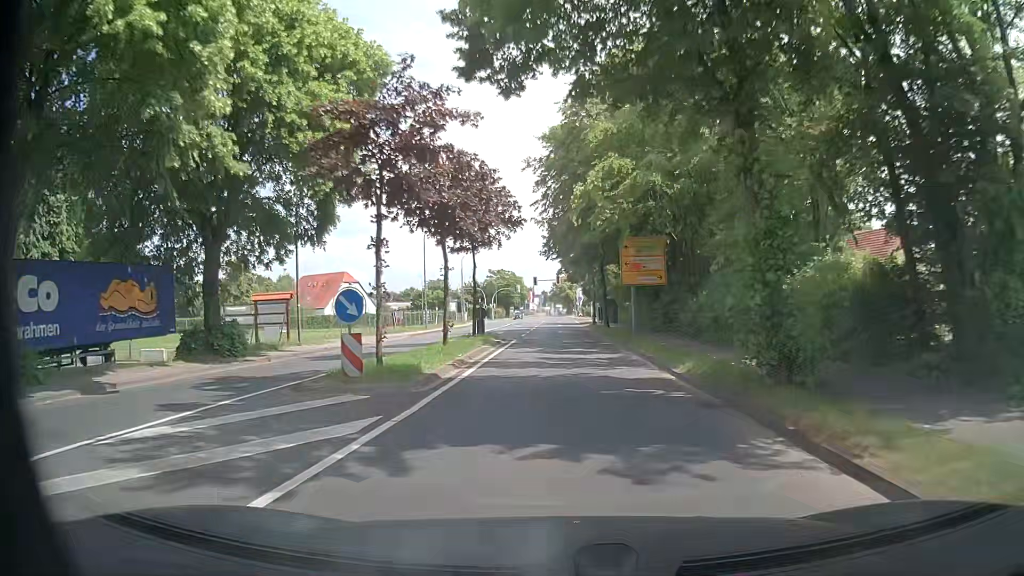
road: tertiary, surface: asphalt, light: Day
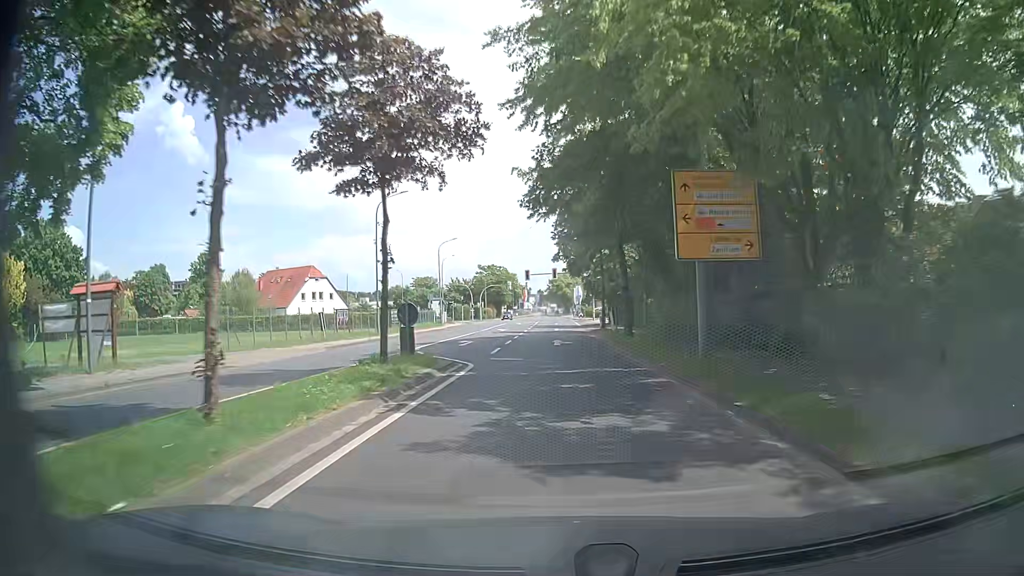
(+0.1, +15.3) m; 0°
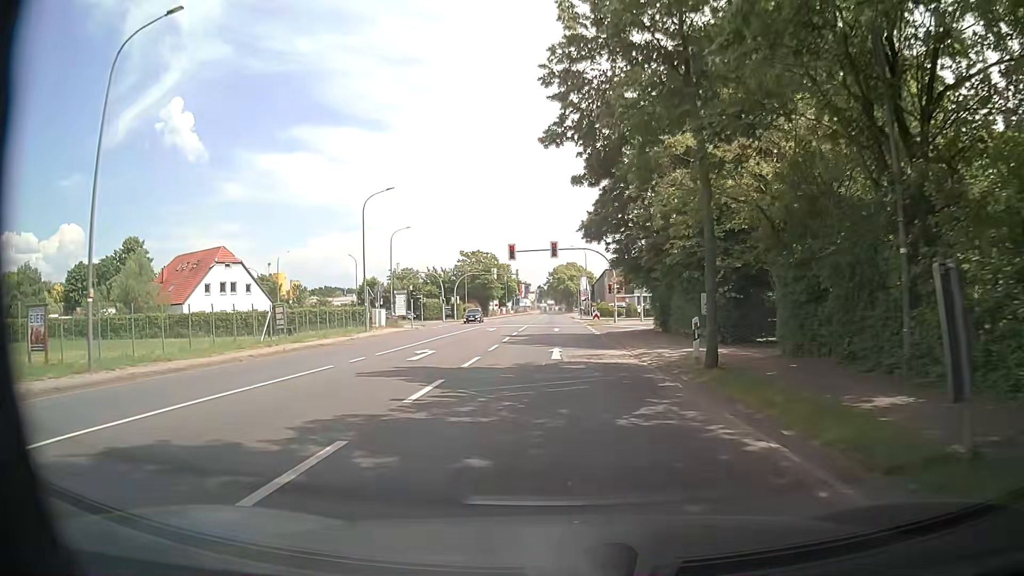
(+0.1, +30.0) m; 0°
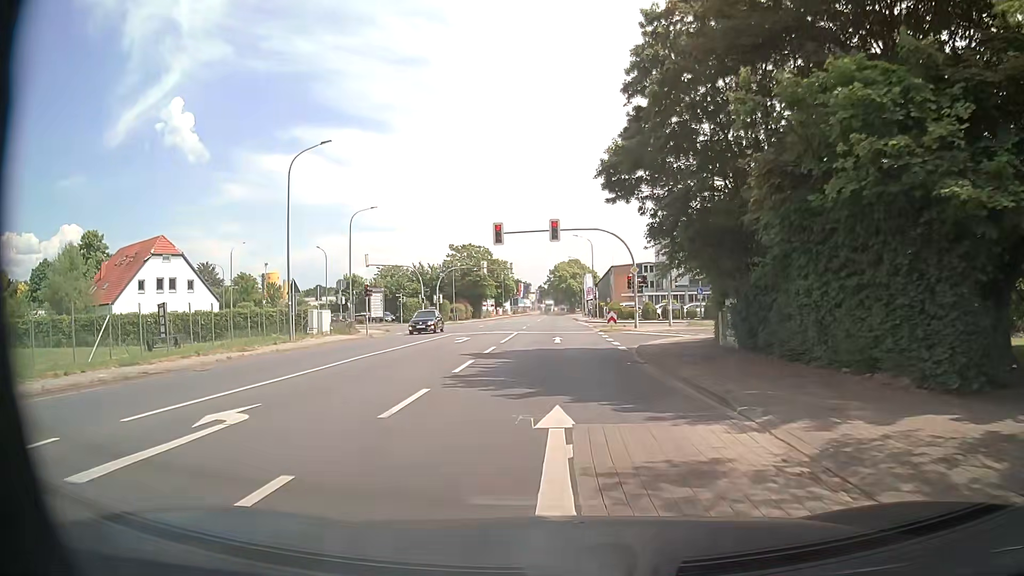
(+0.1, +13.4) m; 0°
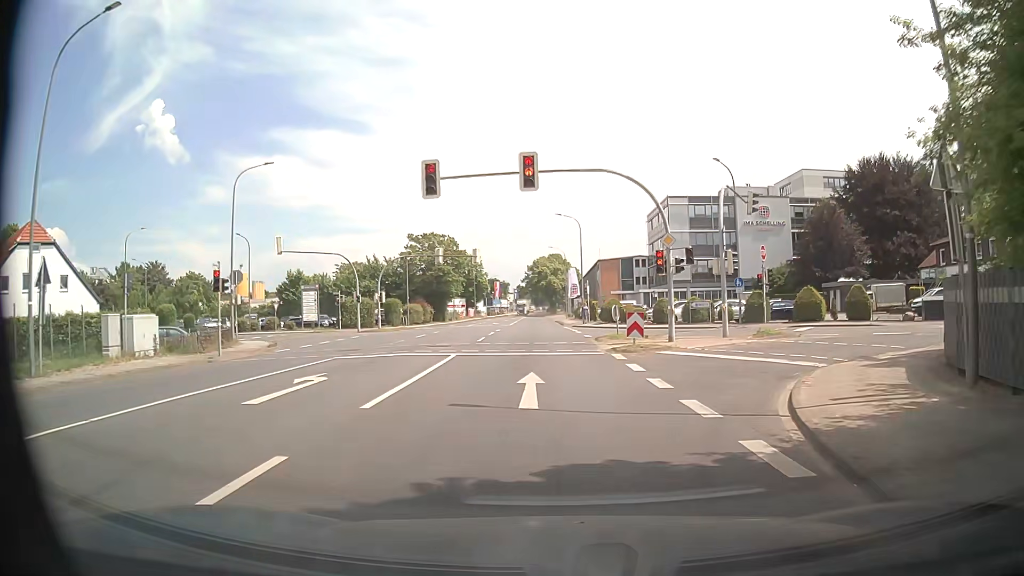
(+0.2, +17.2) m; +1°
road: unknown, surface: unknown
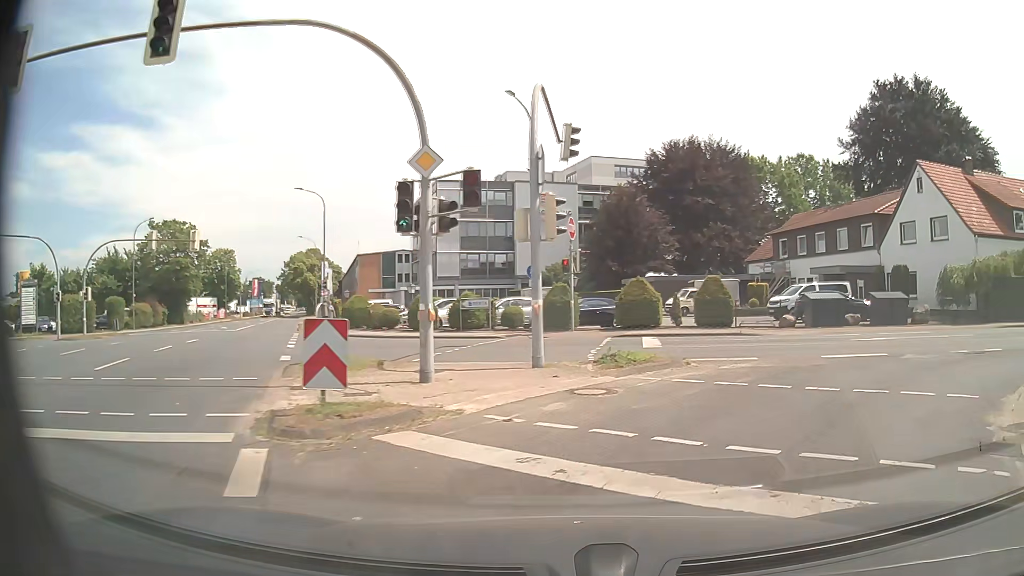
(+1.7, +12.2) m; +19°
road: unclassified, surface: asphalt
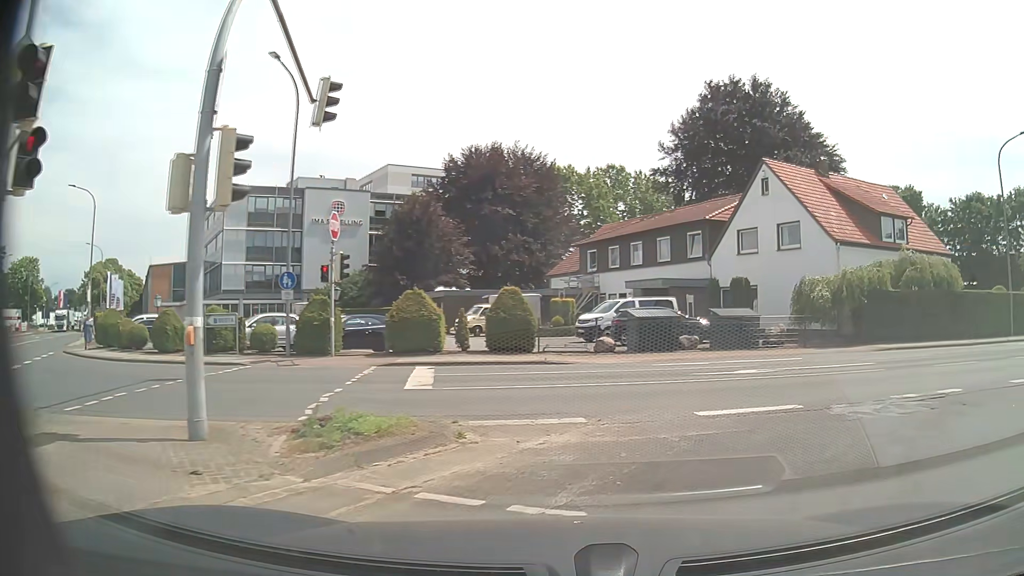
(+0.9, +5.5) m; +18°
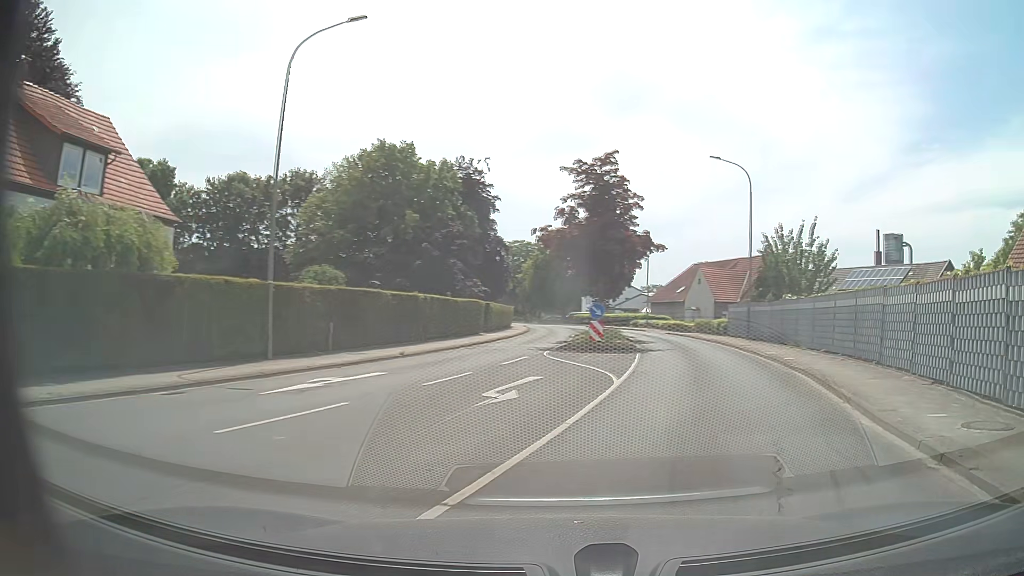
(+7.9, +12.7) m; +65°
(+2, +10) (+4, +20) (+6, +29) (+7, +39) (+7, +49) (+7, +59) (+6, +69) (+5, +79) (+3, +89) (+1, +99) m
